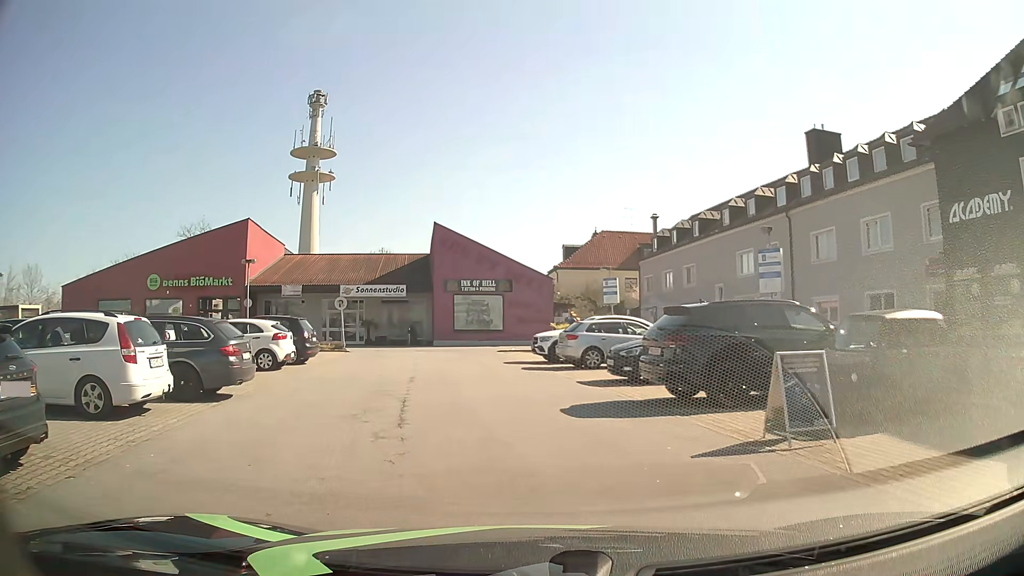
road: service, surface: asphalt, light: Day
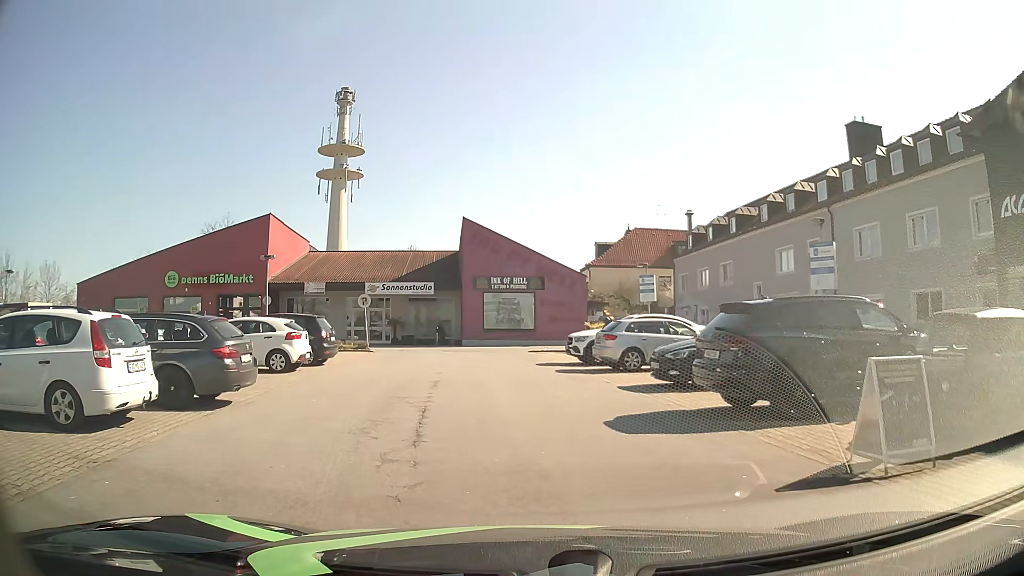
(-0.1, +1.5) m; -3°
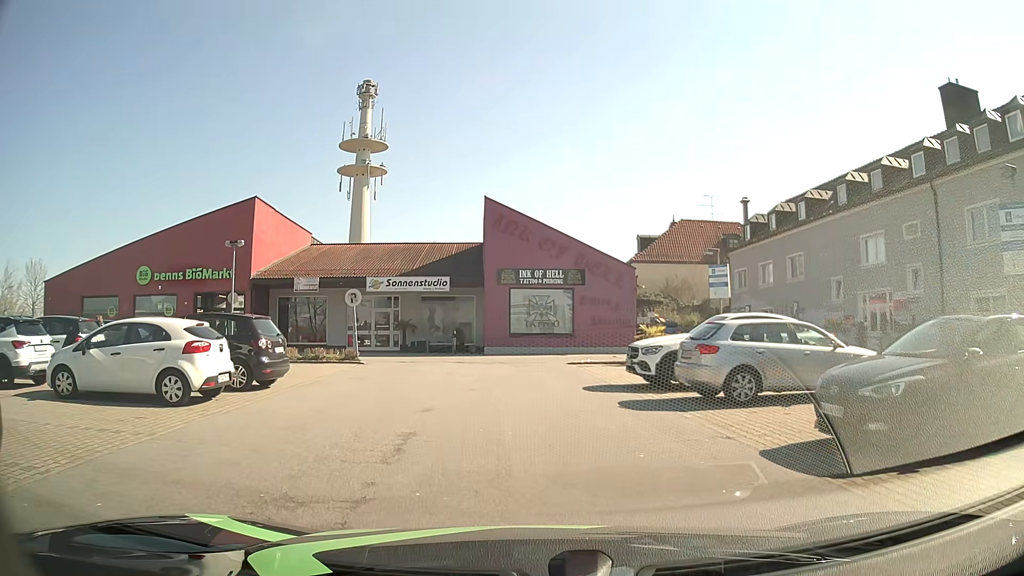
(-0.3, +7.1) m; -3°
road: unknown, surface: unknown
